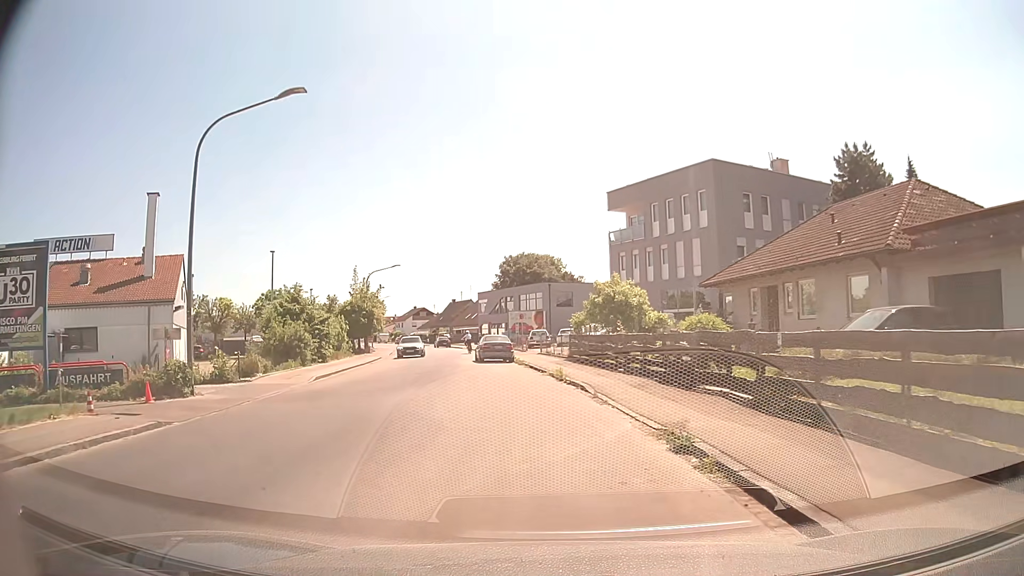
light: Day
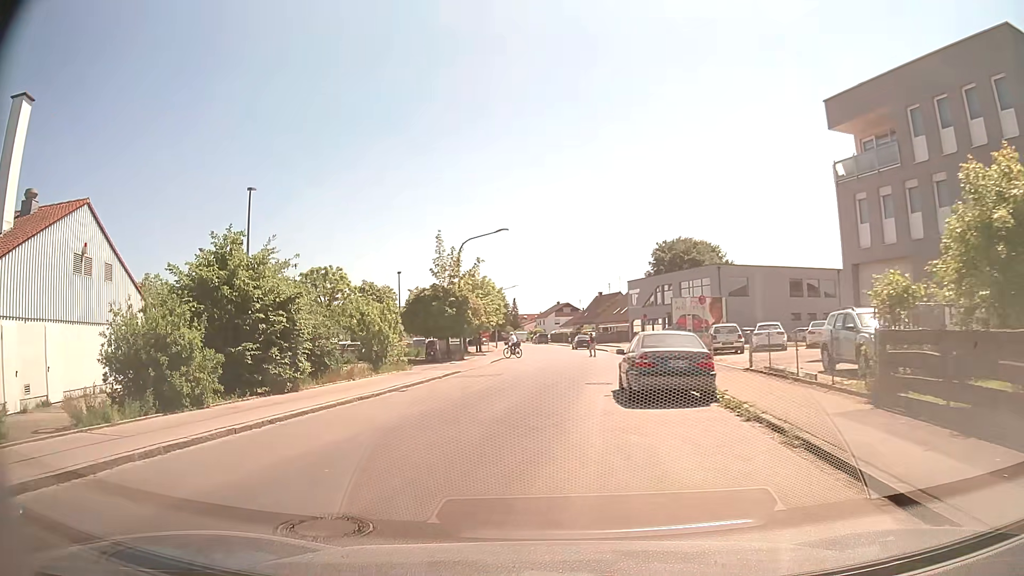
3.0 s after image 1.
(-1.6, +20.3) m; -12°
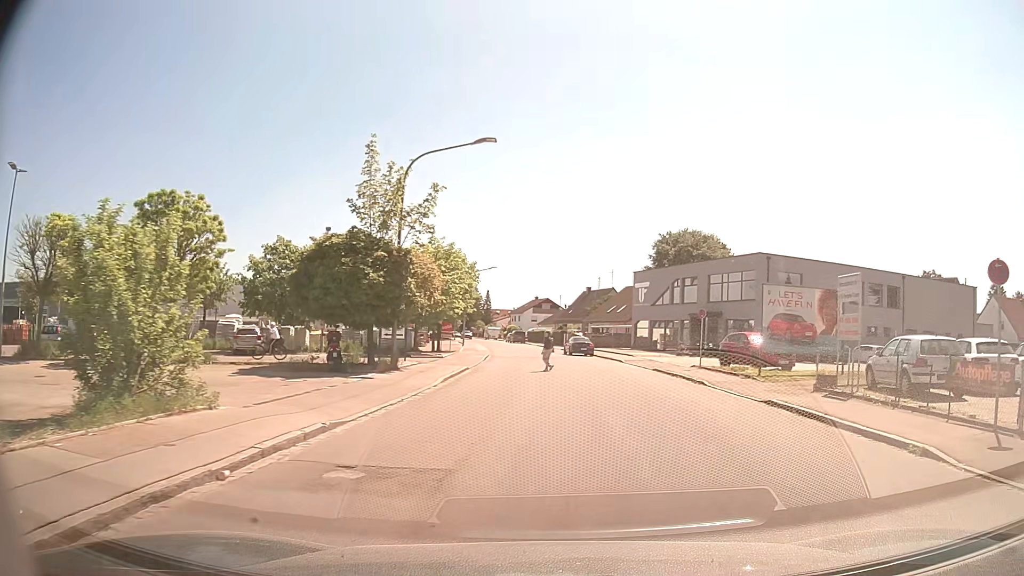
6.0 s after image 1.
(-1.5, +18.4) m; +1°
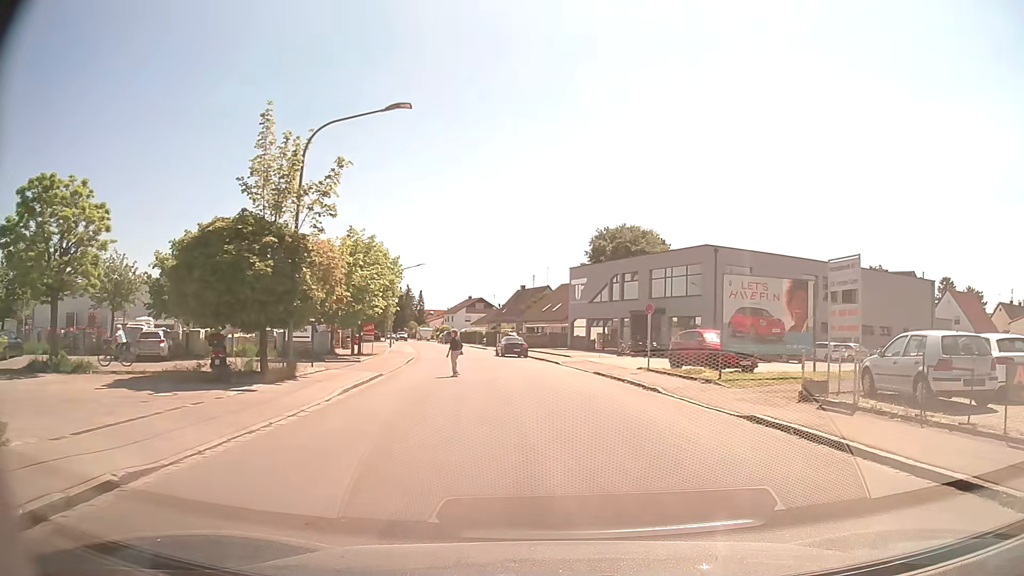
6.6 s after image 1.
(+0.2, +3.7) m; +6°
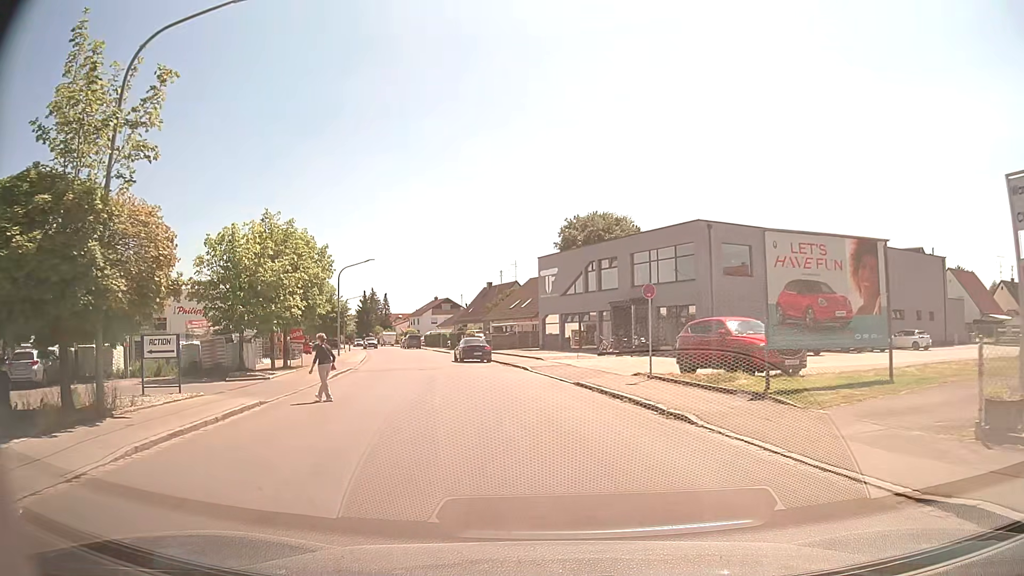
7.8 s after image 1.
(+0.3, +7.8) m; +3°
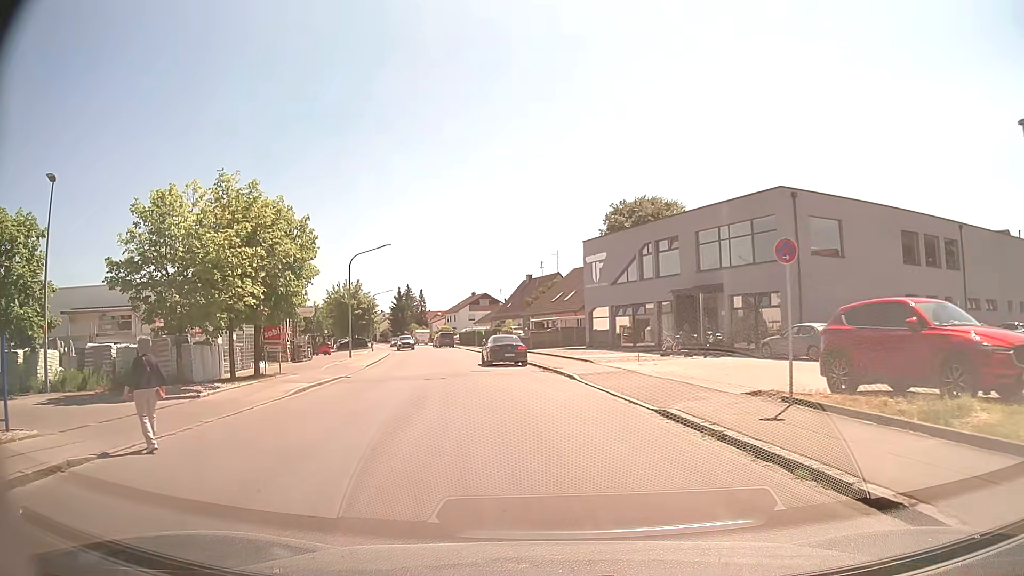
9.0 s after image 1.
(-0.3, +8.3) m; -4°
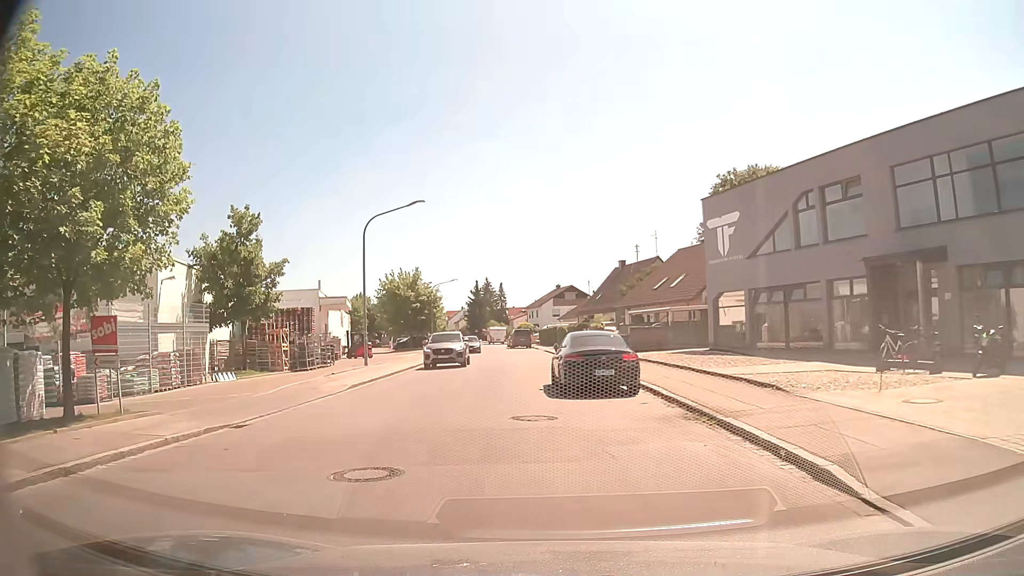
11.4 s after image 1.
(-0.9, +15.3) m; -8°
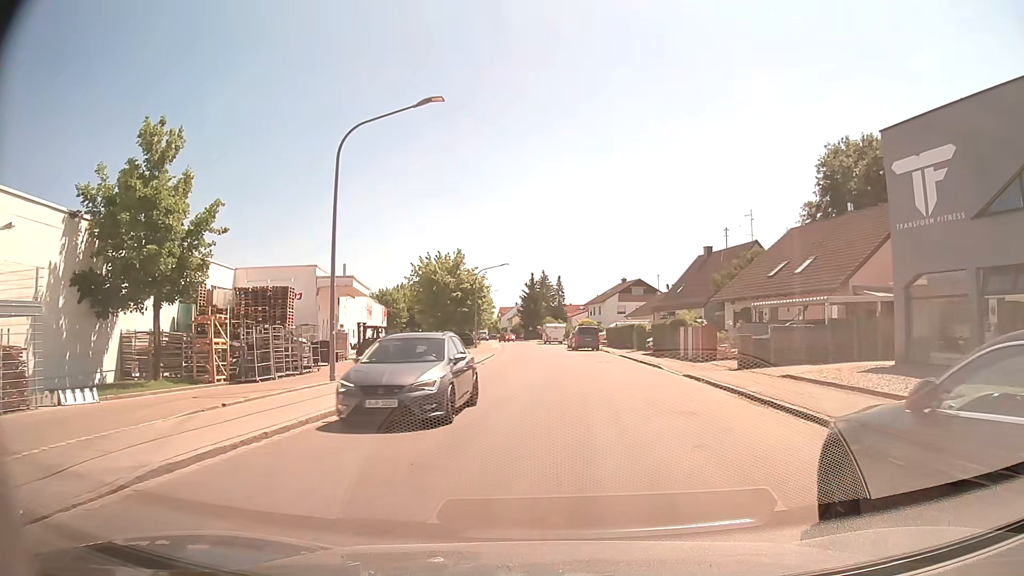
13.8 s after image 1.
(-1.3, +14.1) m; -5°
(+1, +10) (+2, +20) (+2, +30) (+2, +40) (+1, +50) (+1, +60) (0, +70) (-1, +80) (-2, +90) (-3, +100) m
